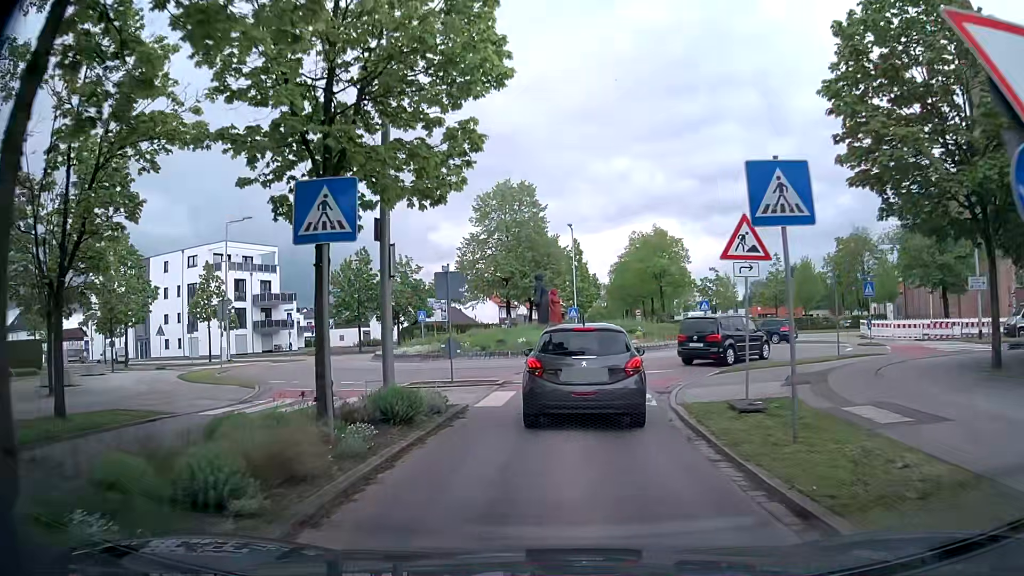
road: tertiary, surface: asphalt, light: Day
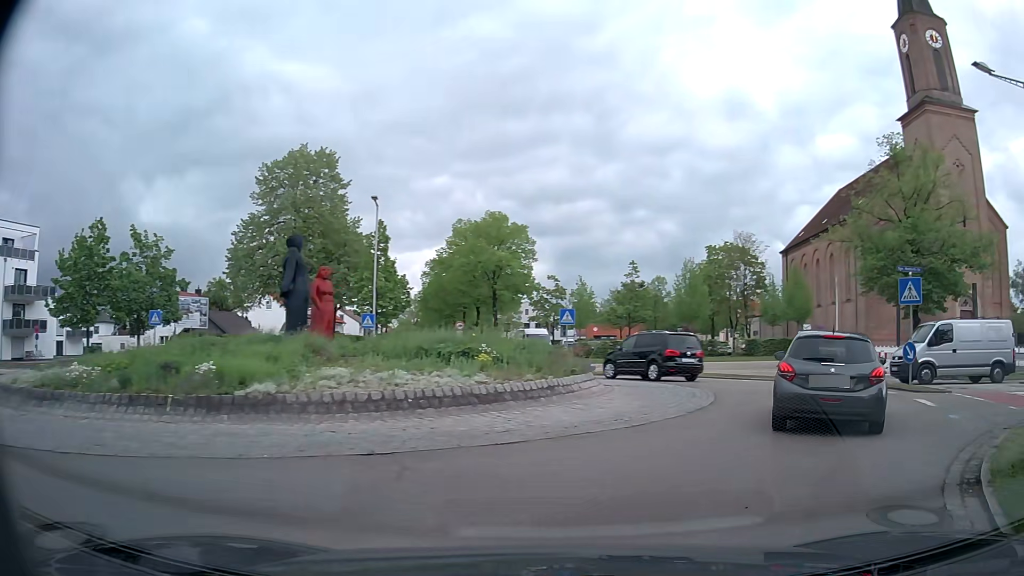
(+0.9, +16.9) m; +14°
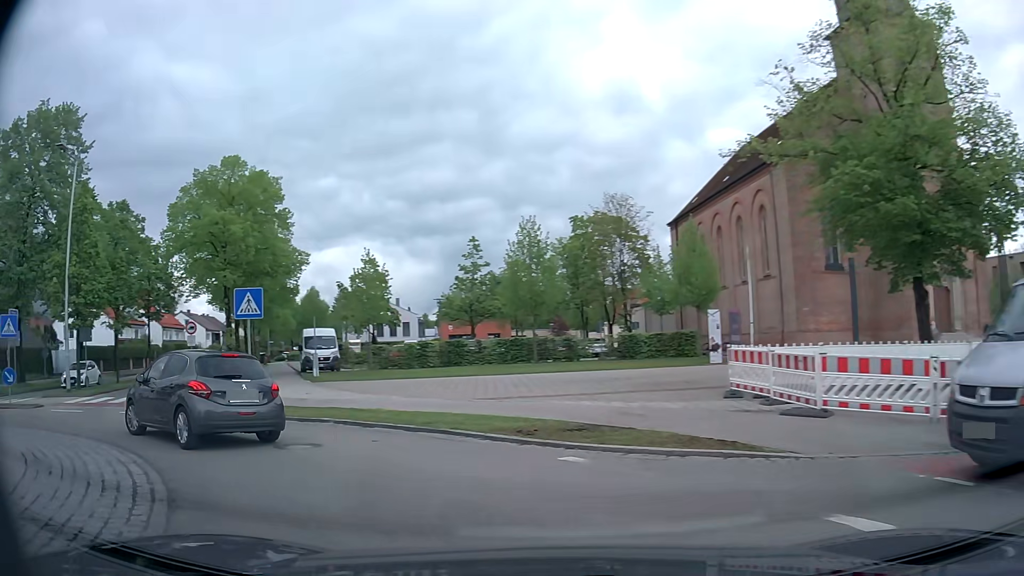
(+5.9, +15.7) m; +14°
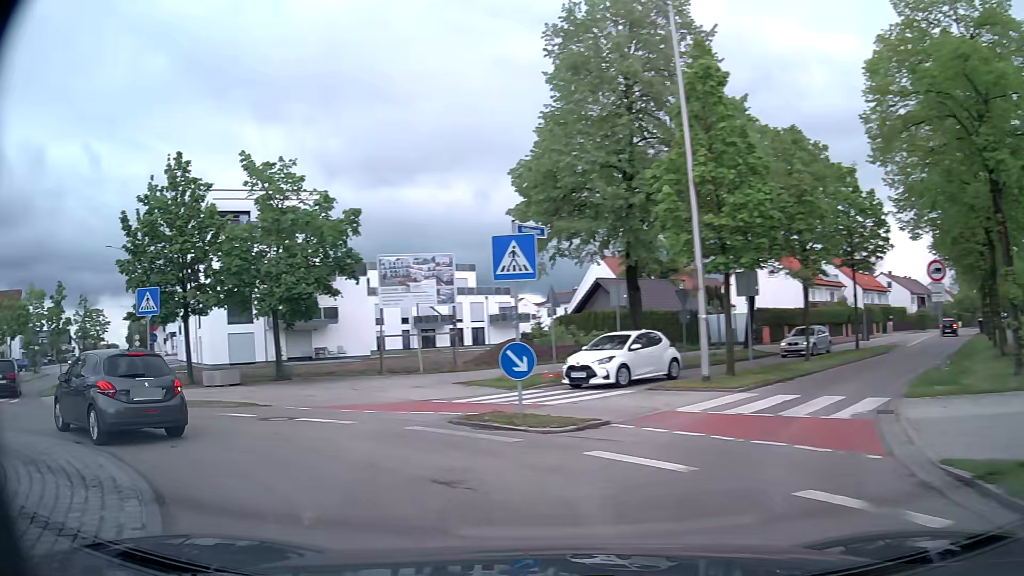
(-6.5, +11.8) m; -59°
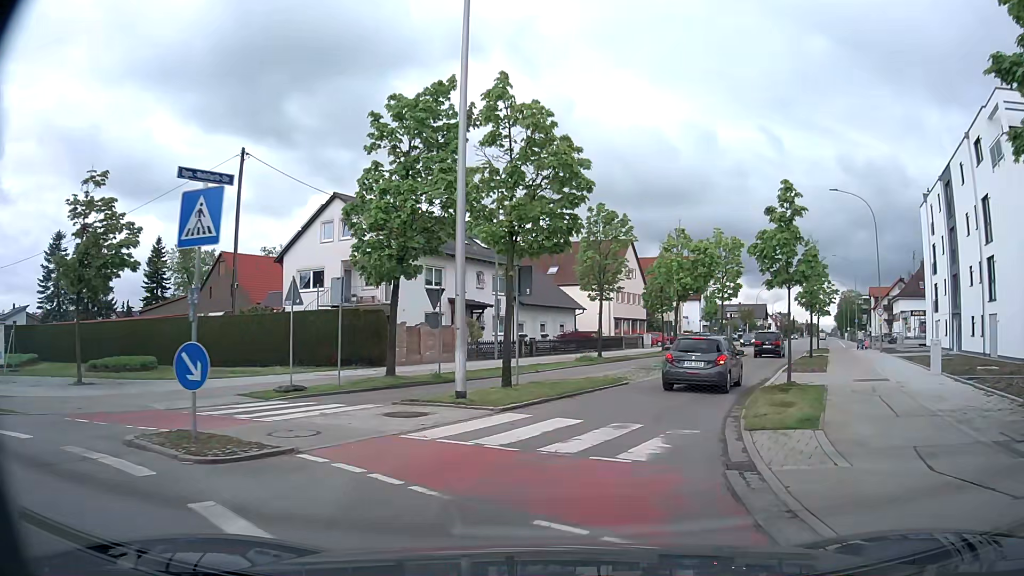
(-12.0, +13.7) m; -64°
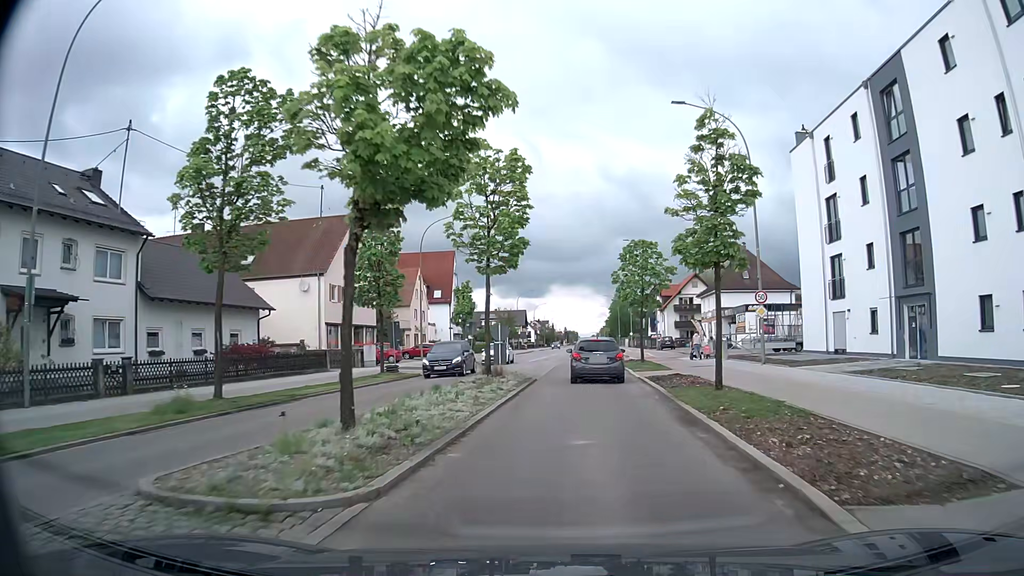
(+4.7, +21.3) m; +21°
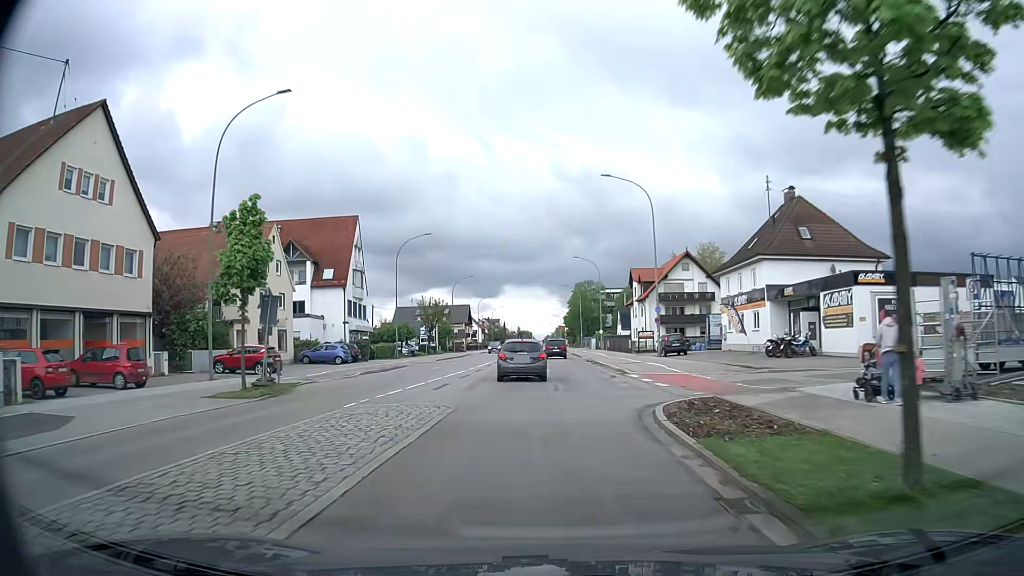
(+2.1, +30.5) m; +5°
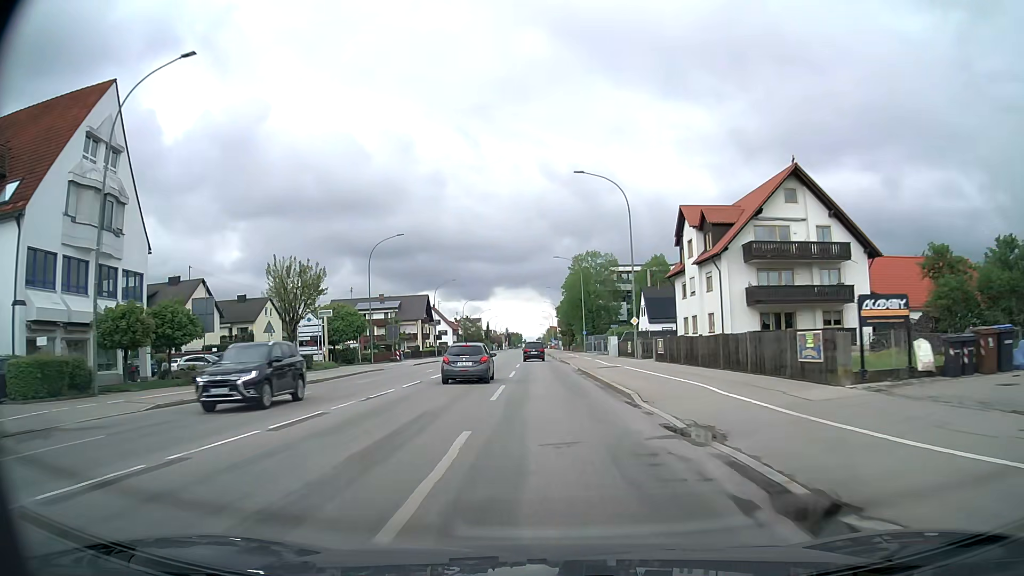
(+0.9, +45.1) m; +1°
(0, +10) (0, +20) (0, +30) (-1, +40) (-1, +50) (-1, +60) (-1, +70) (-1, +80) (-2, +90) (-2, +100) m
